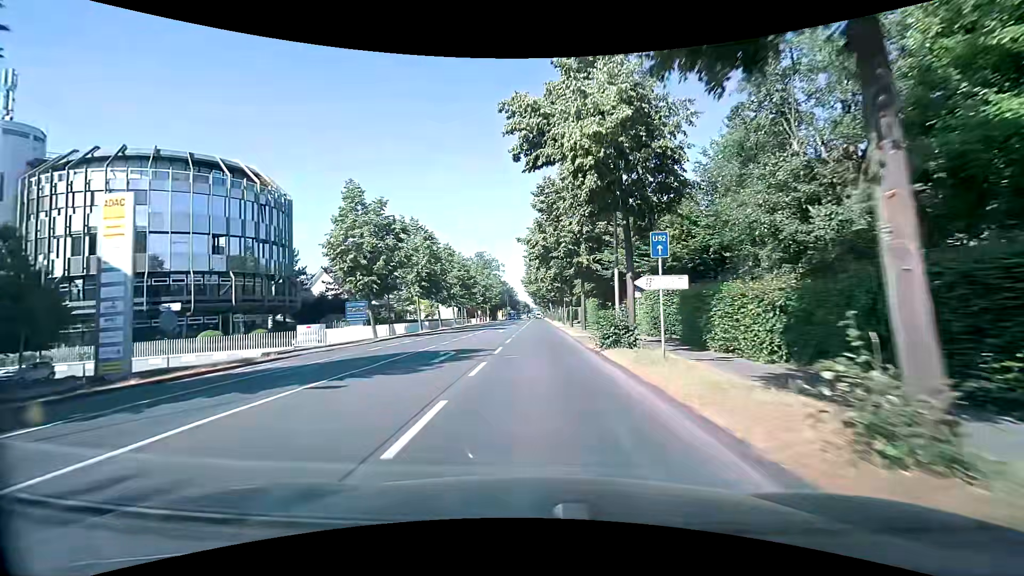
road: secondary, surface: asphalt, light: Day
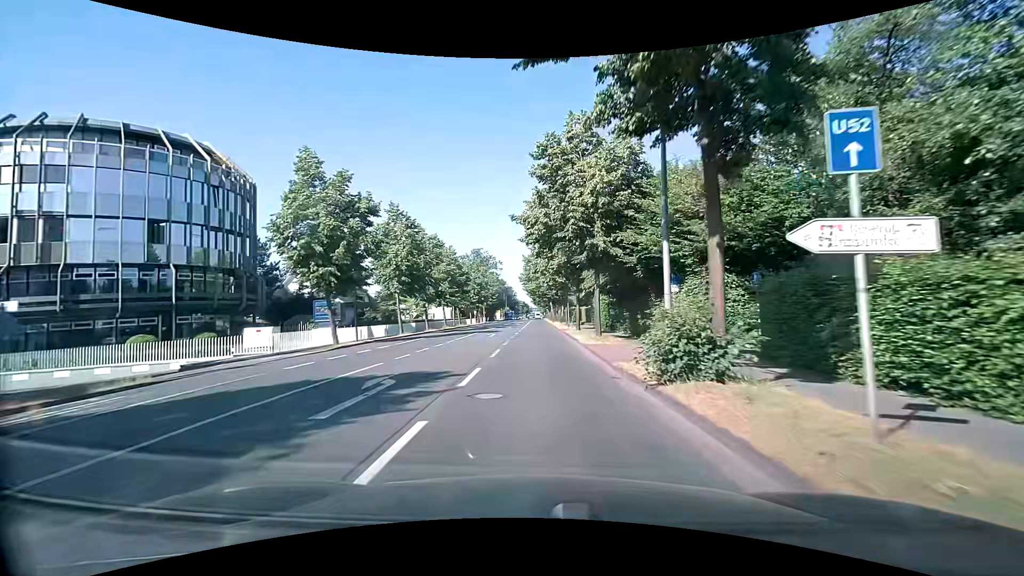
(0.0, +7.6) m; 0°
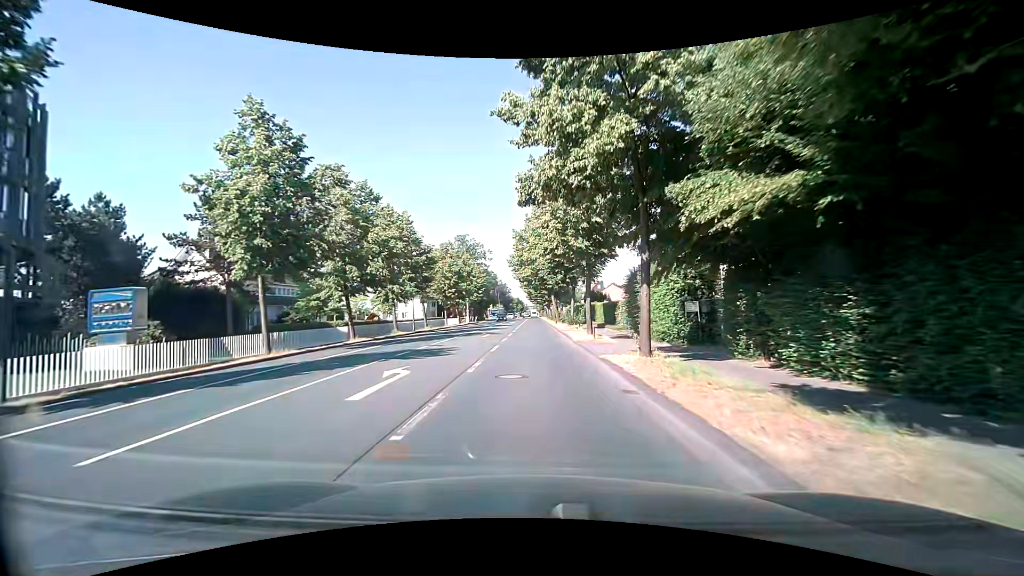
(-0.1, +22.8) m; -1°
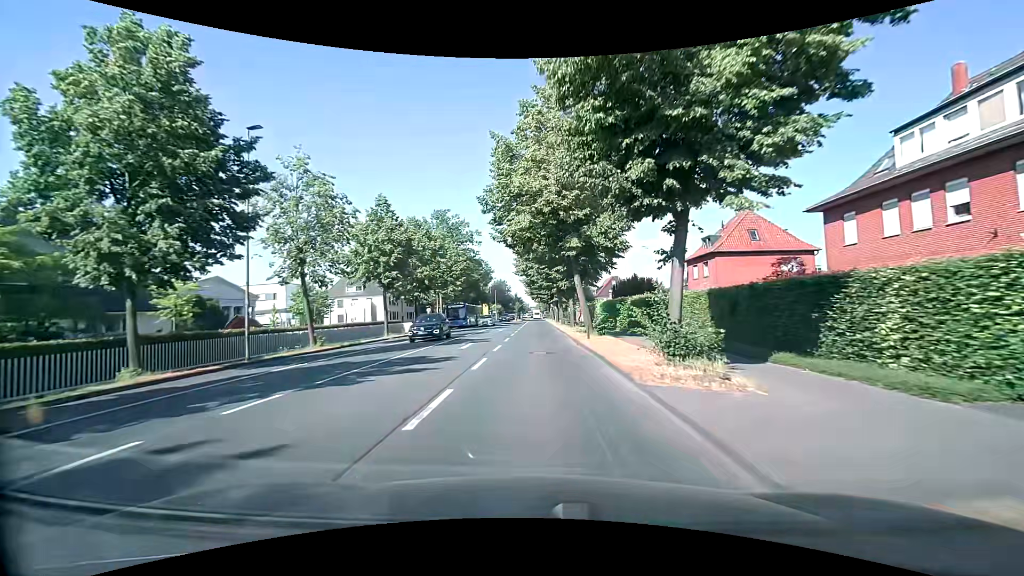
(+0.3, +30.2) m; 0°
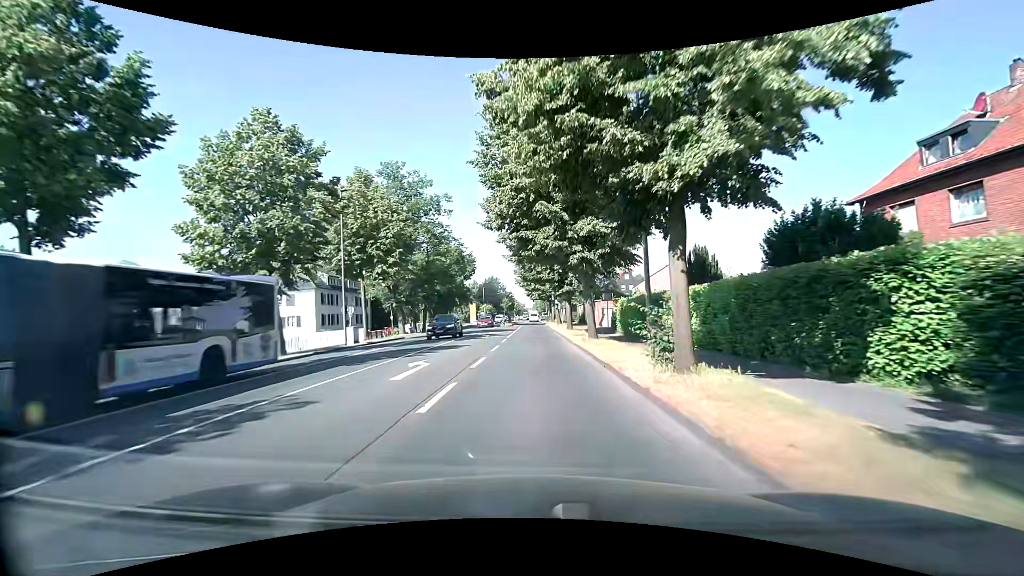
(+0.4, +29.6) m; 0°
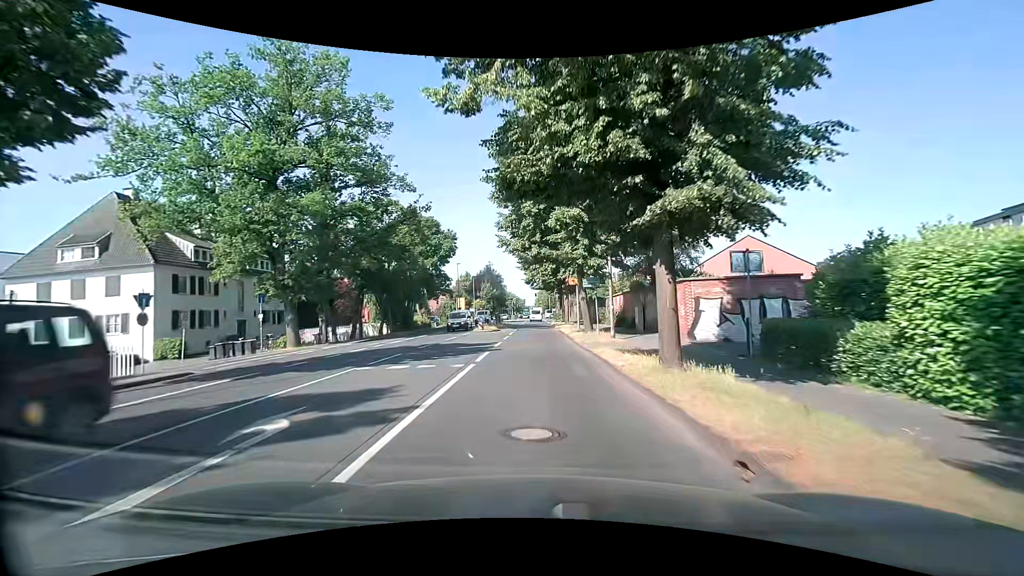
(+0.2, +28.3) m; +1°
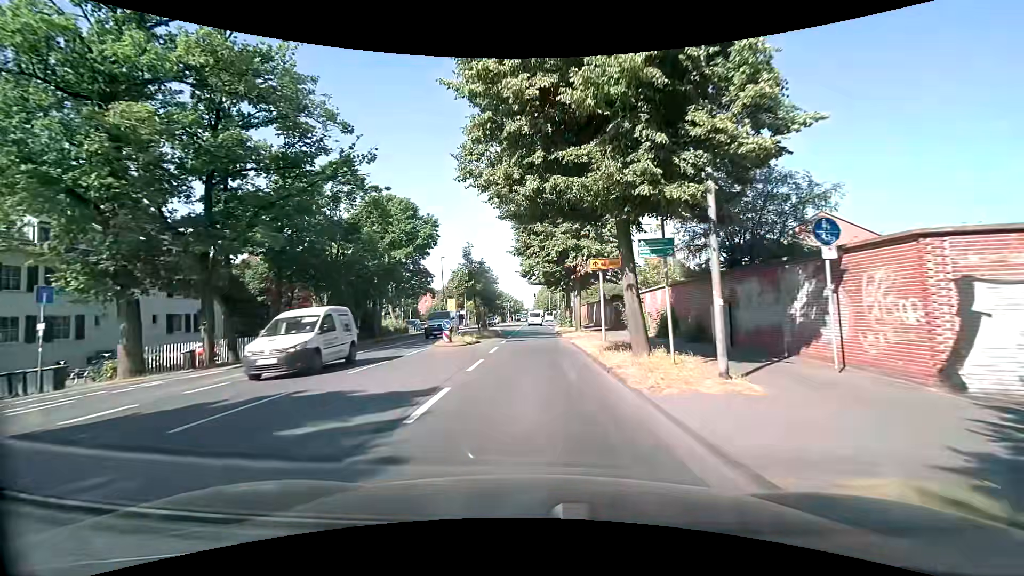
(-0.1, +13.4) m; -1°
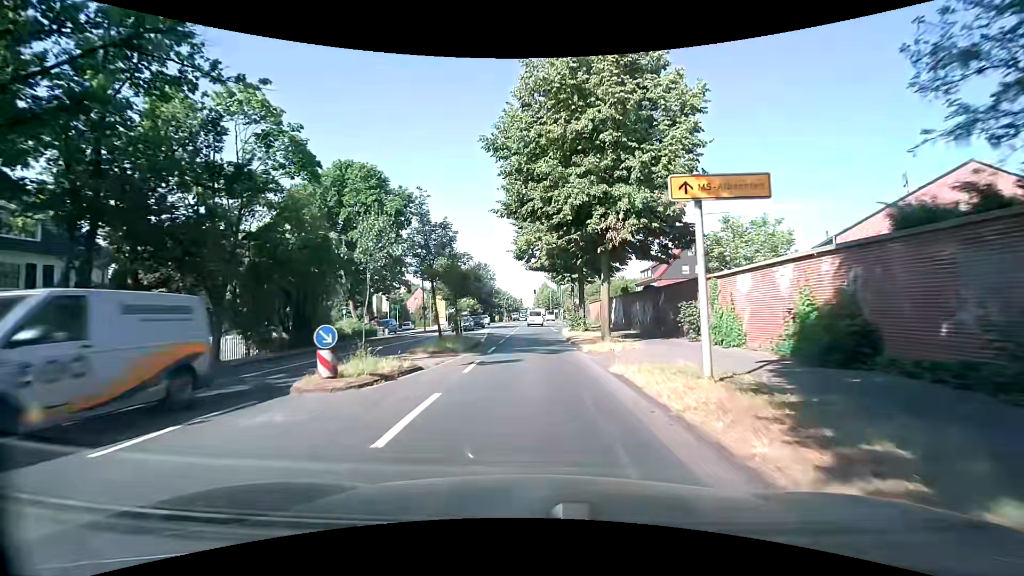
(+0.1, +13.1) m; 0°
(0, +10) (0, +20) (0, +30) (0, +40) (0, +50) (0, +60) (0, +70) (0, +80) (0, +90) (+1, +100) m
